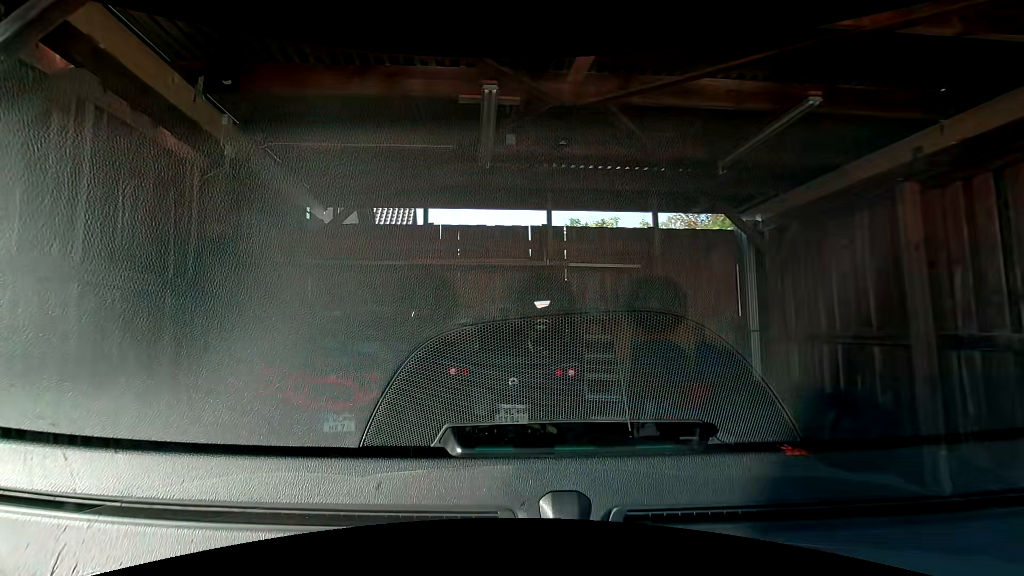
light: Day
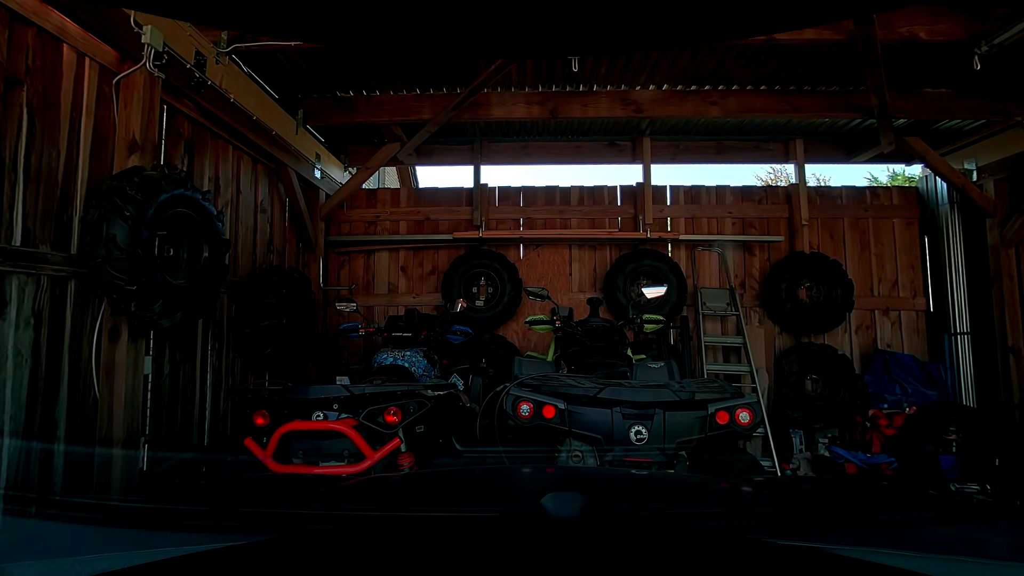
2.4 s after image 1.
(0.0, +1.6) m; 0°
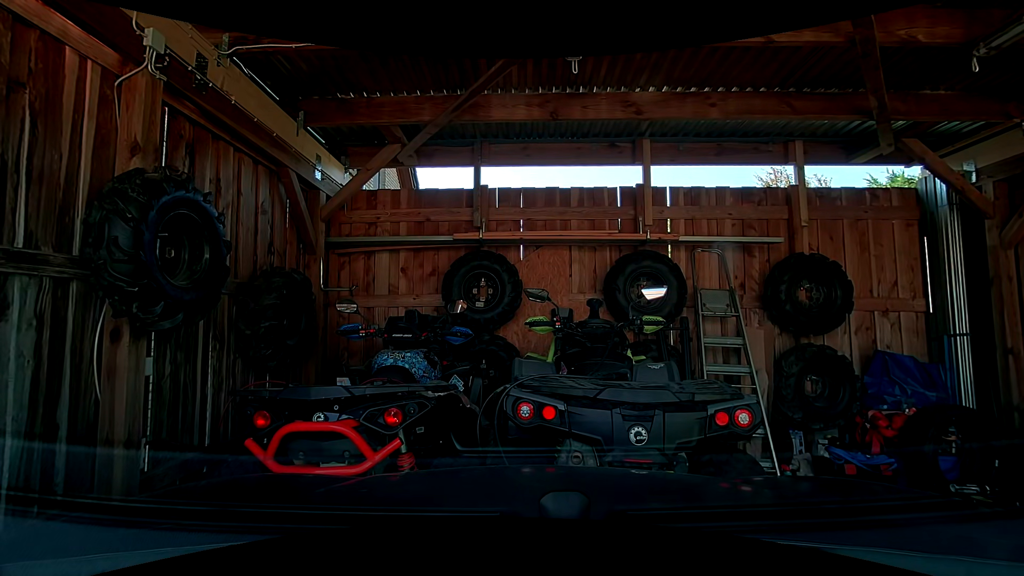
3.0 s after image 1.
(0.0, 0.0) m; 0°
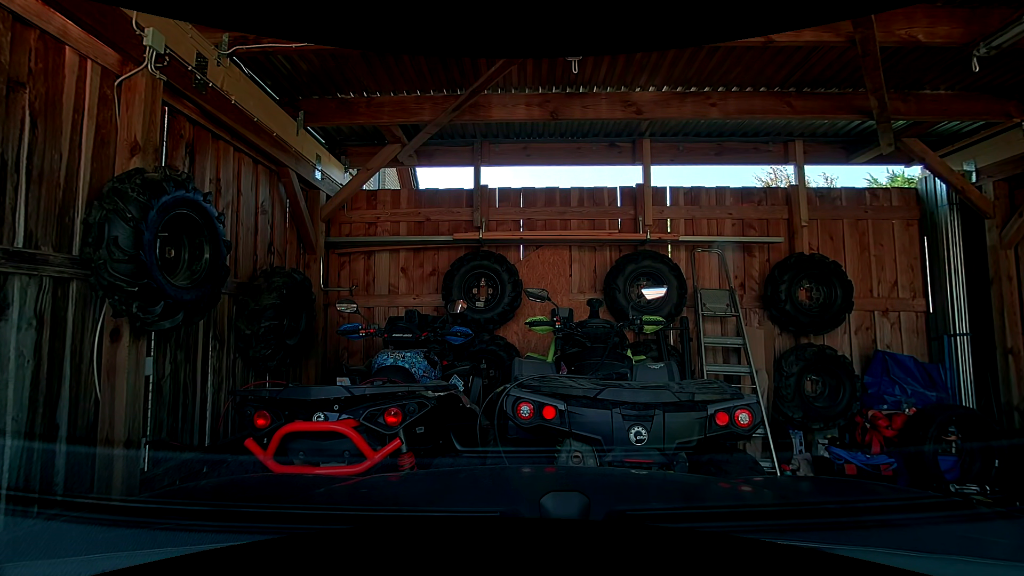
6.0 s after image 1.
(0.0, 0.0) m; 0°
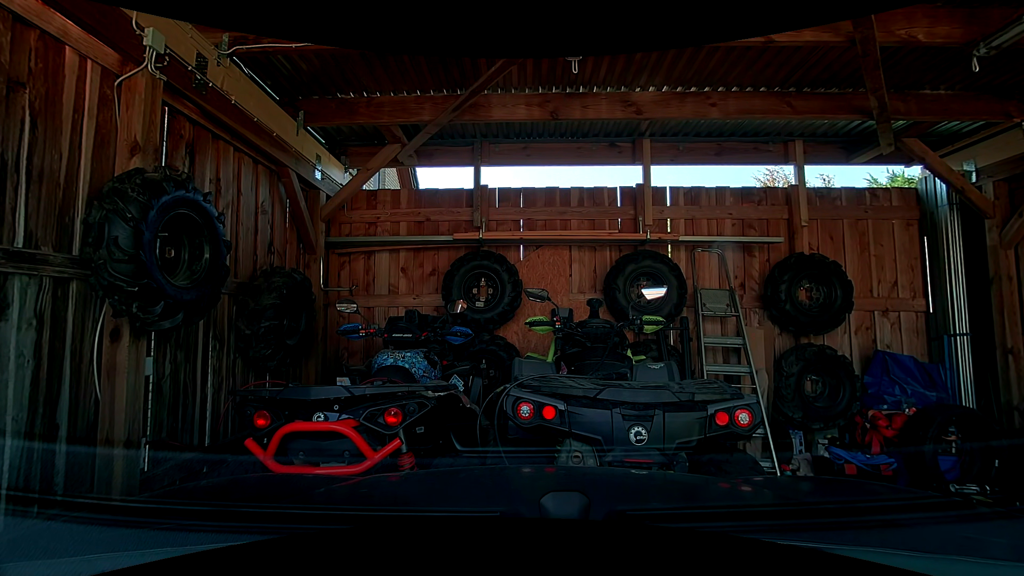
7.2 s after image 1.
(0.0, 0.0) m; 0°
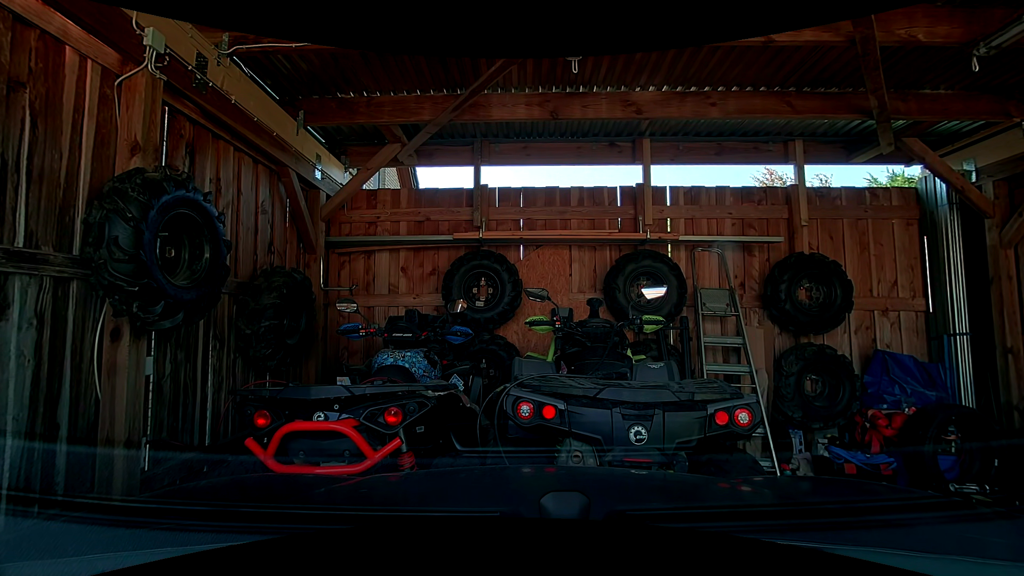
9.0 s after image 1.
(0.0, 0.0) m; 0°
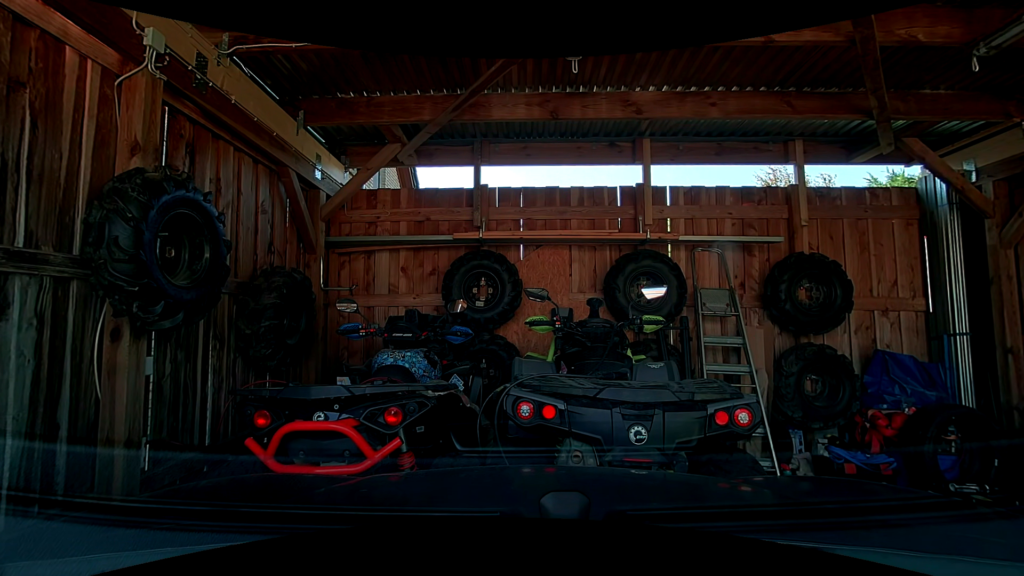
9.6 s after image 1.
(0.0, 0.0) m; 0°
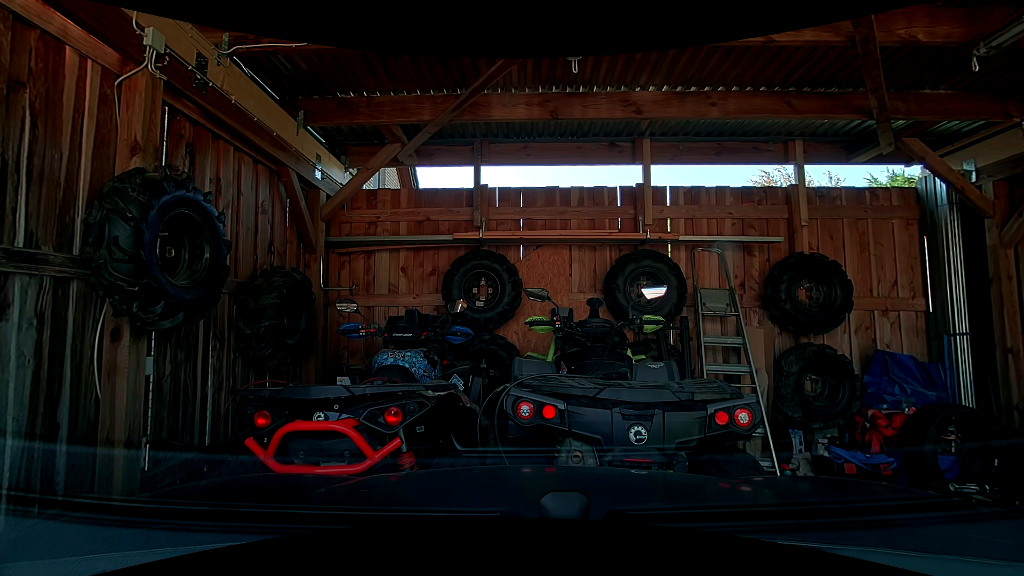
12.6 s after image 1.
(0.0, 0.0) m; 0°
